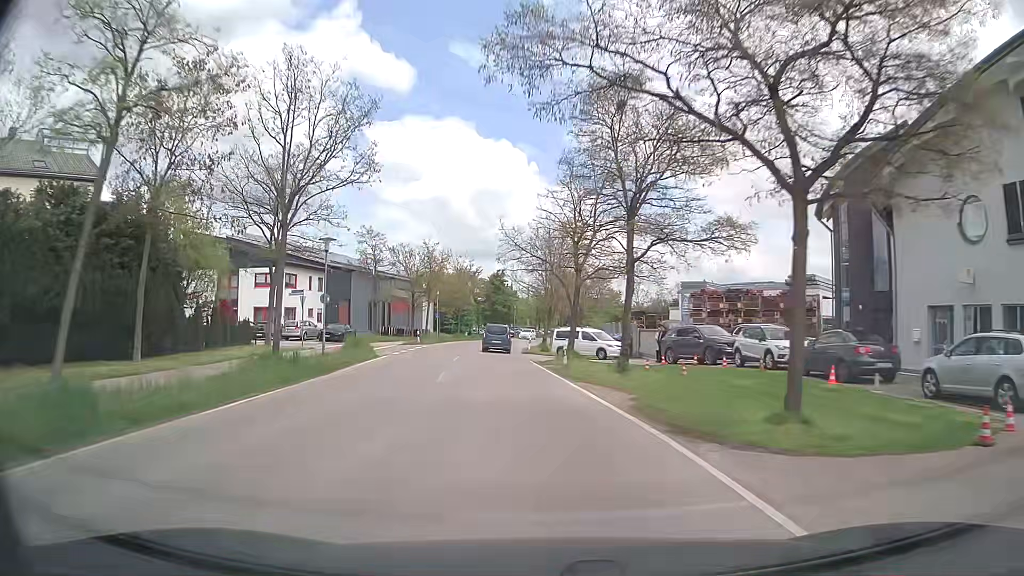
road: tertiary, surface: asphalt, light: Day
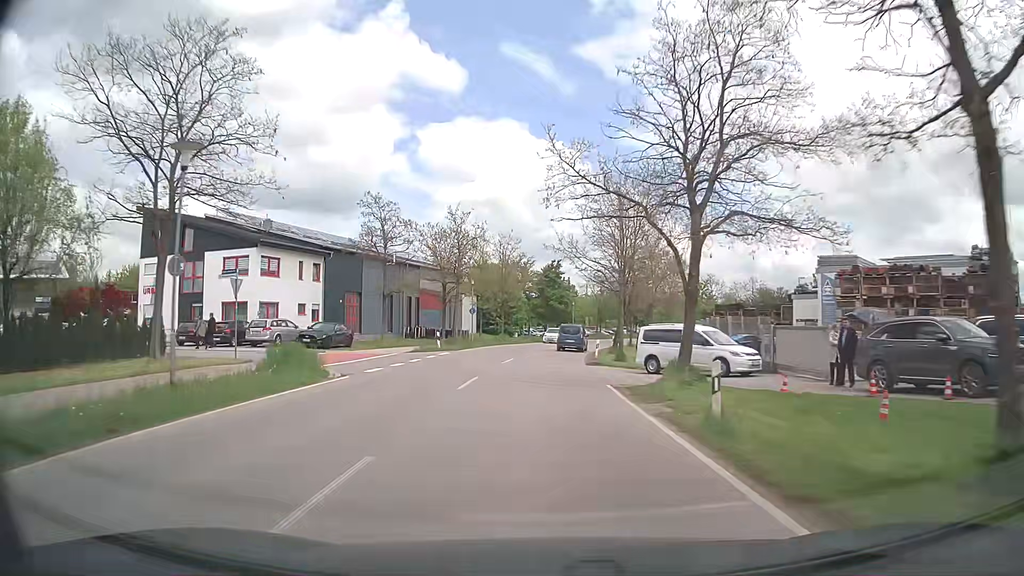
(-0.8, +15.4) m; -6°
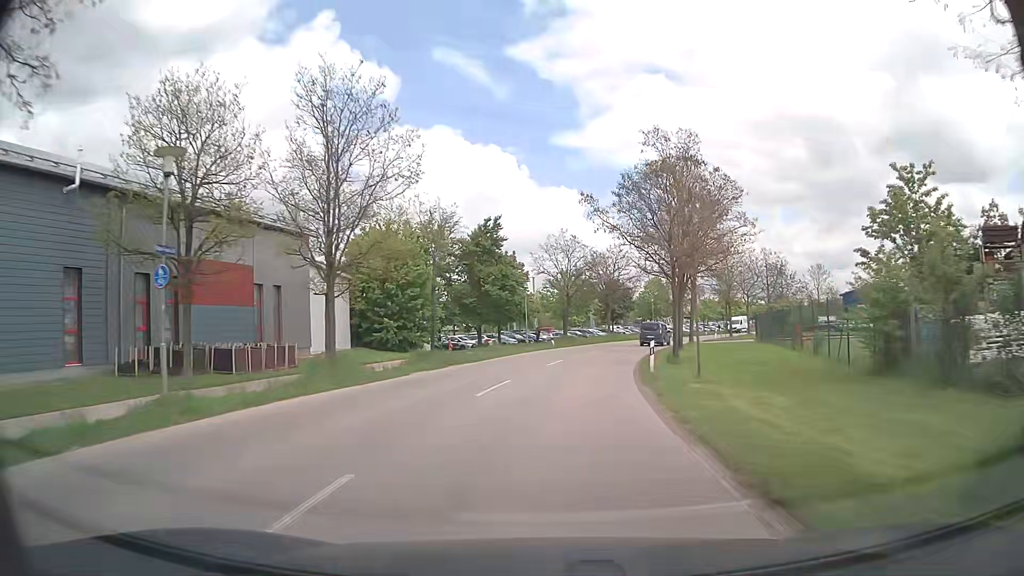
(+0.9, +37.7) m; +5°
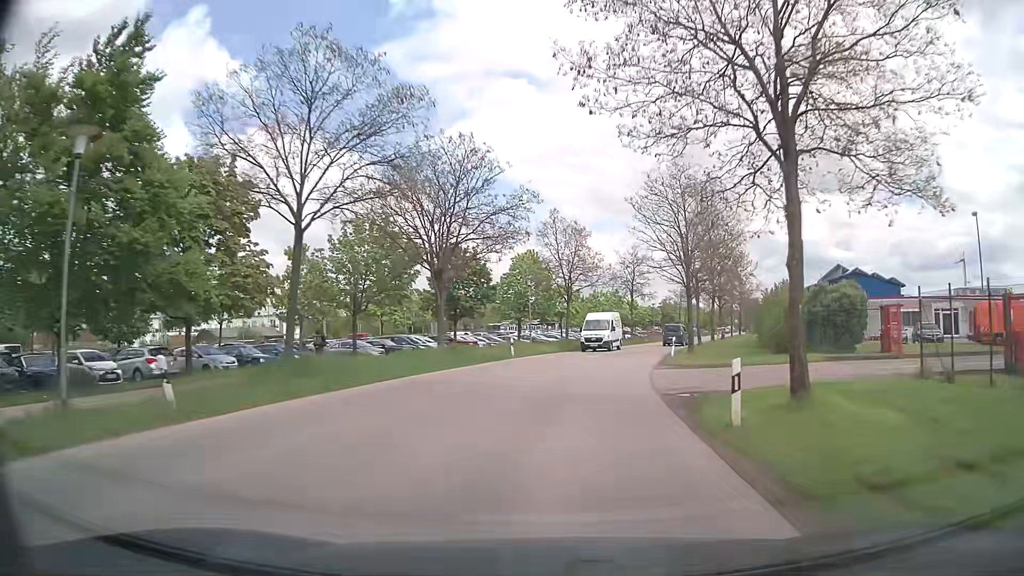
(+4.2, +38.4) m; +12°
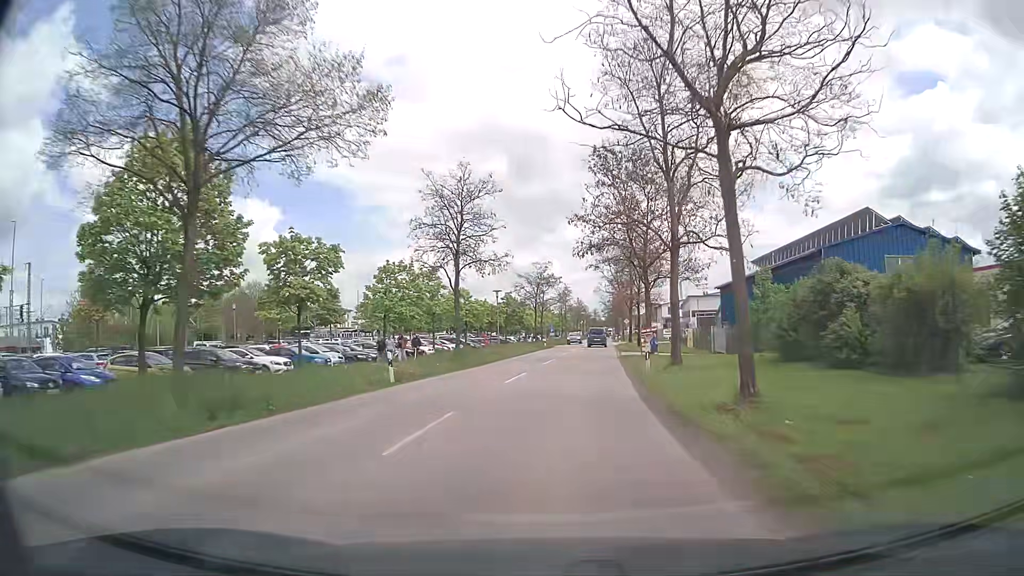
(+5.4, +38.7) m; +14°
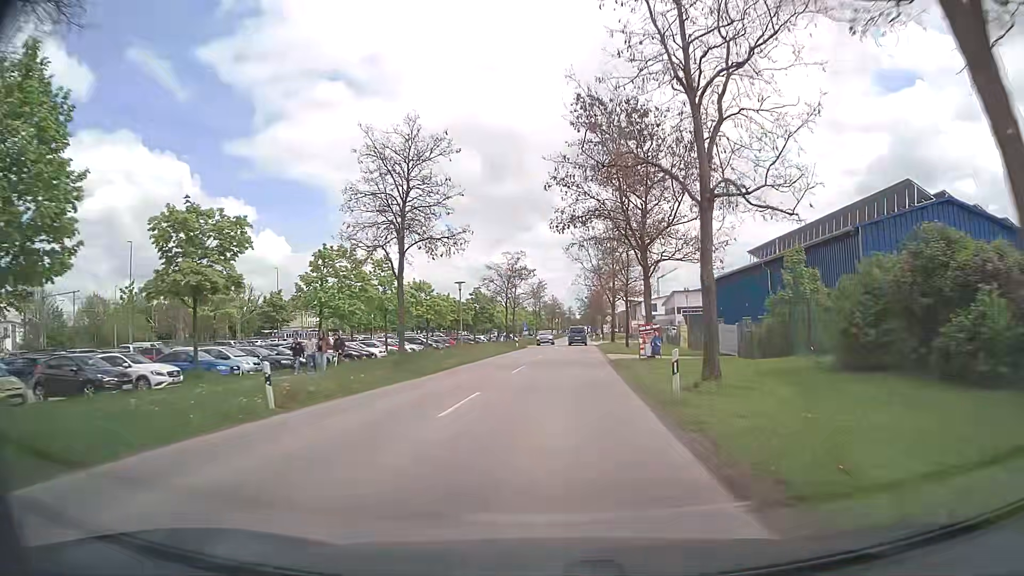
(+0.2, +7.9) m; +2°
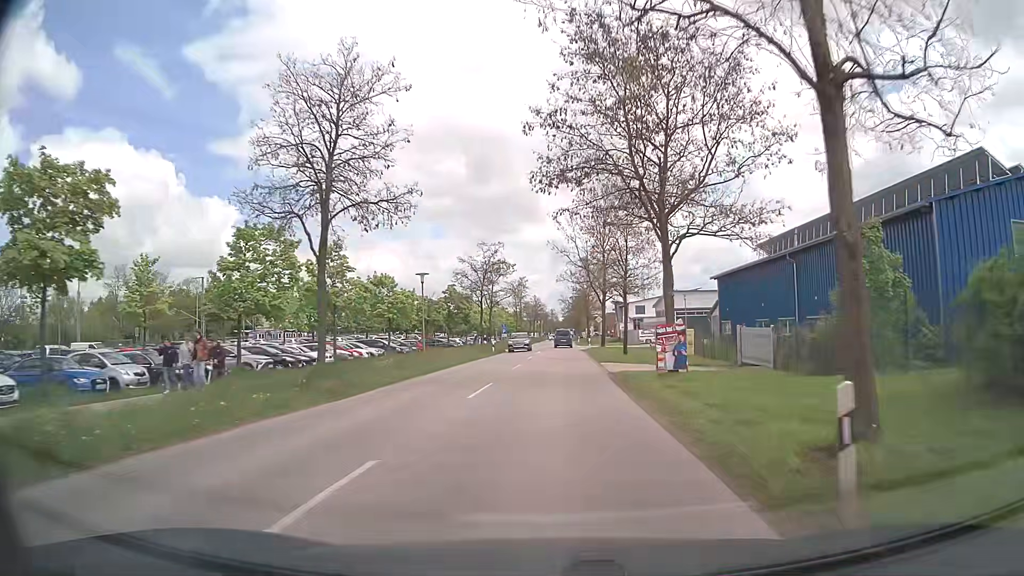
(+0.1, +7.9) m; +2°
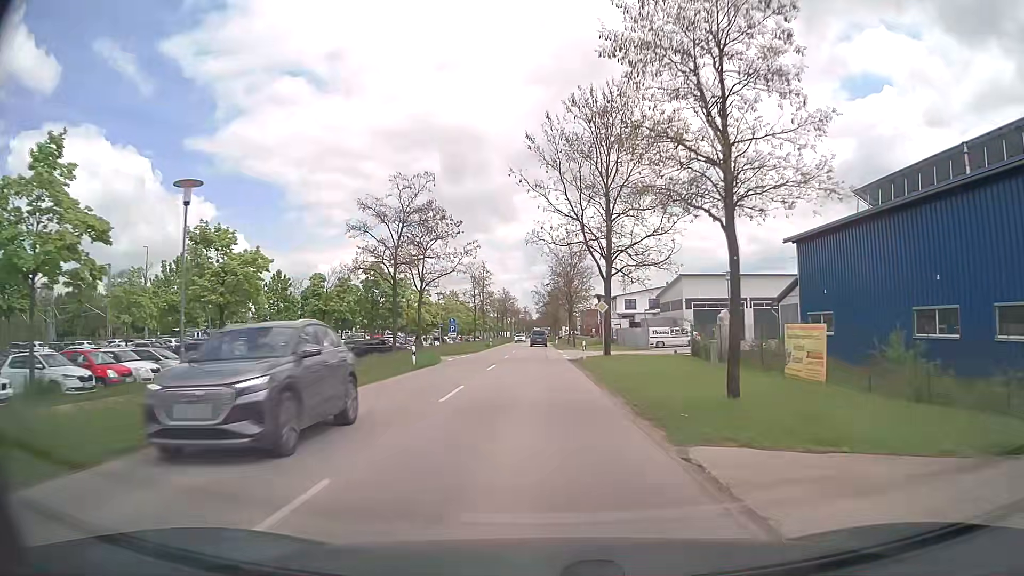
(+0.4, +23.8) m; +2°
(0, +10) (0, +20) (0, +30) (-1, +40) (-1, +50) (-1, +60) (-1, +70) (-2, +80) (-2, +90) (-2, +100) m
